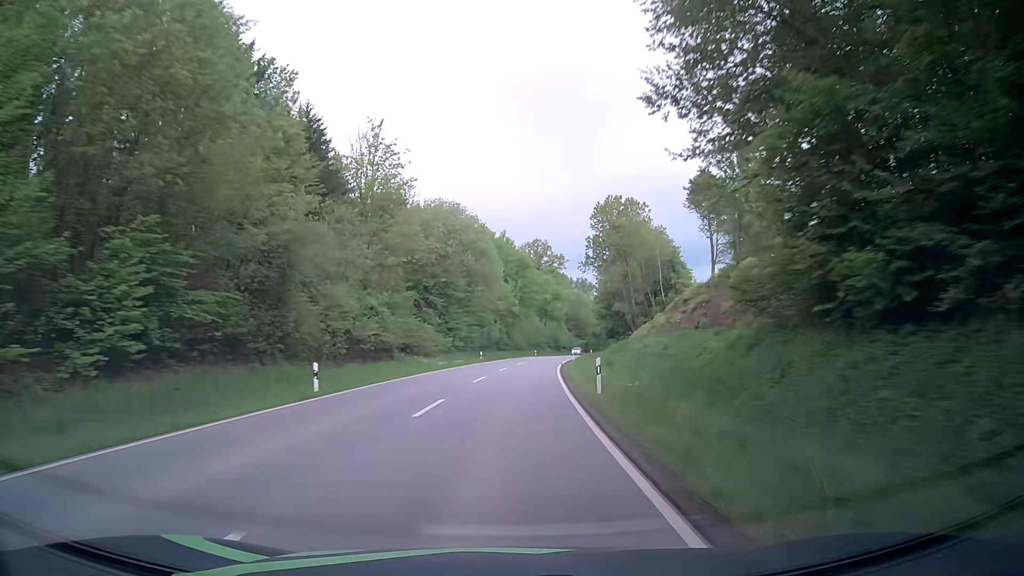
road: secondary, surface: asphalt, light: Day
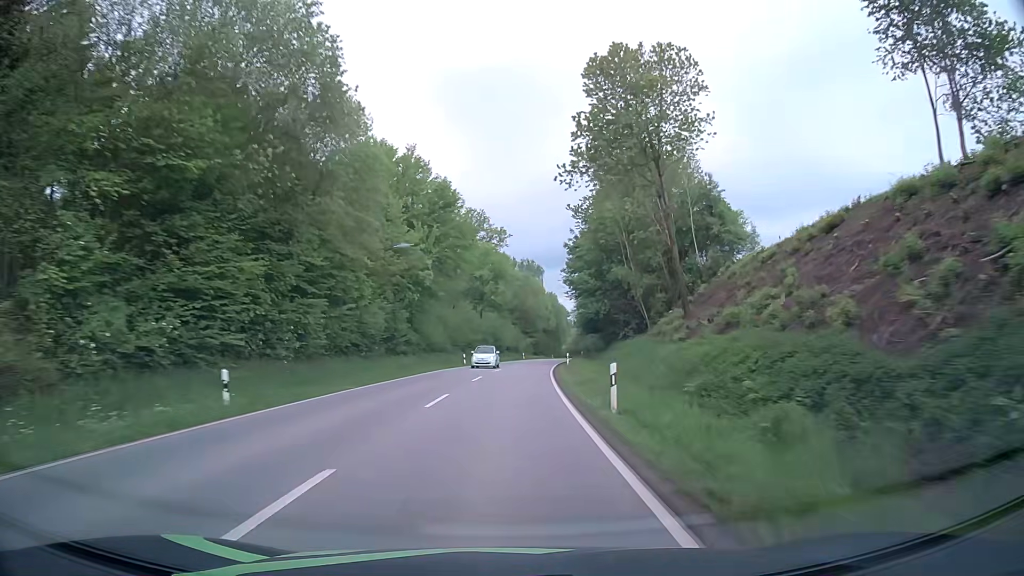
(+2.2, +45.7) m; +5°
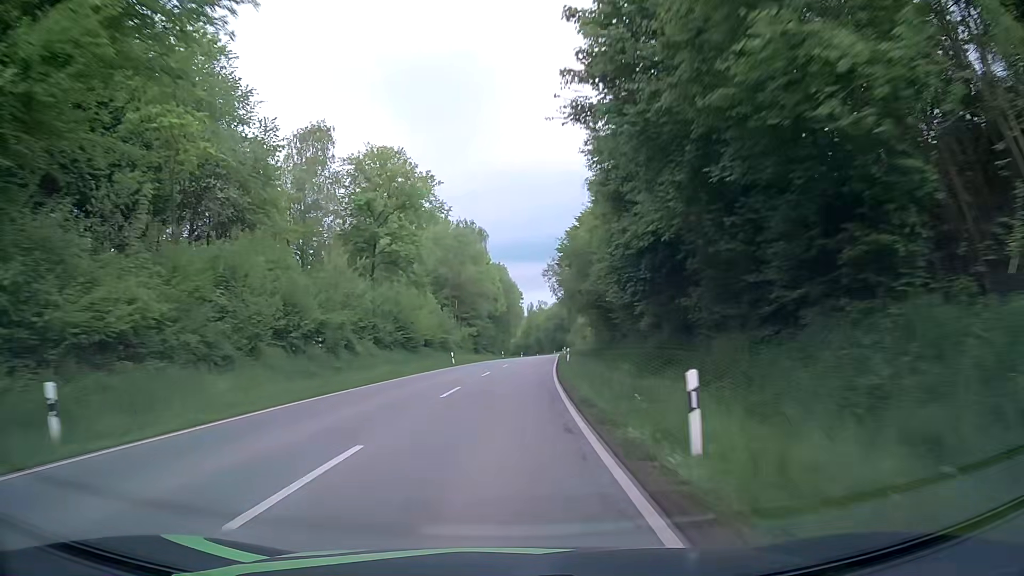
(+2.2, +46.2) m; +5°
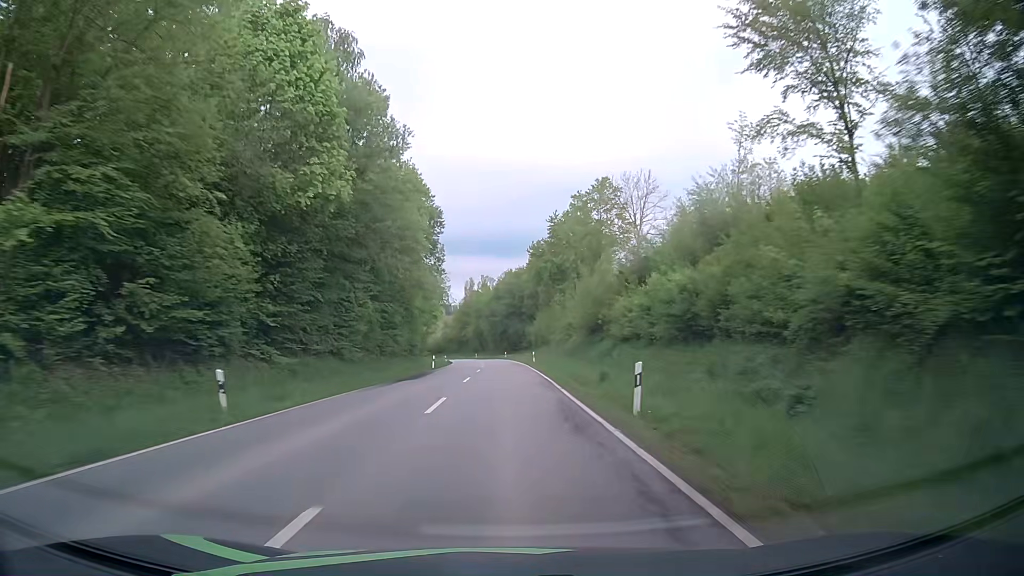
(+3.6, +75.2) m; +5°
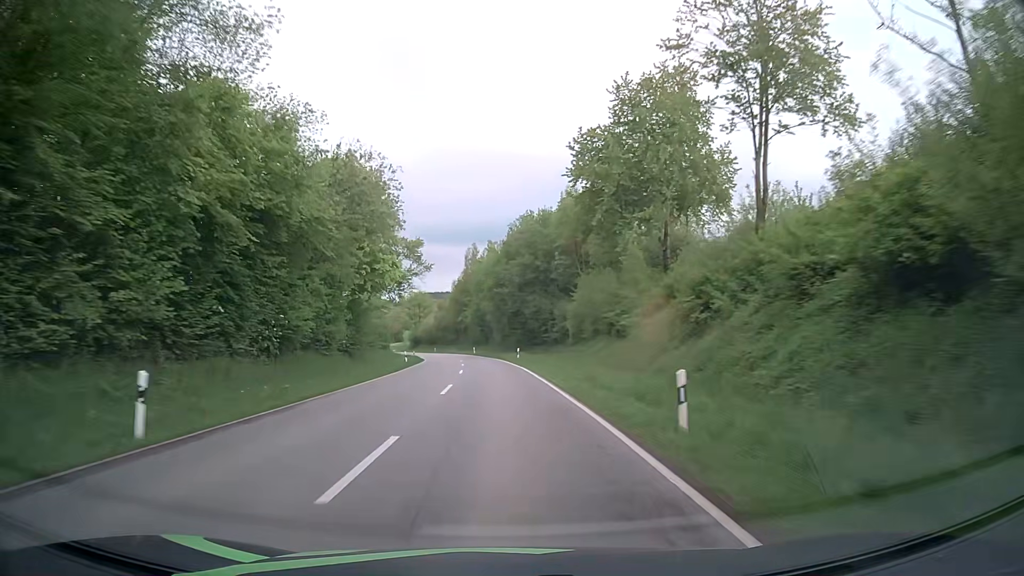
(-0.1, +43.7) m; -1°
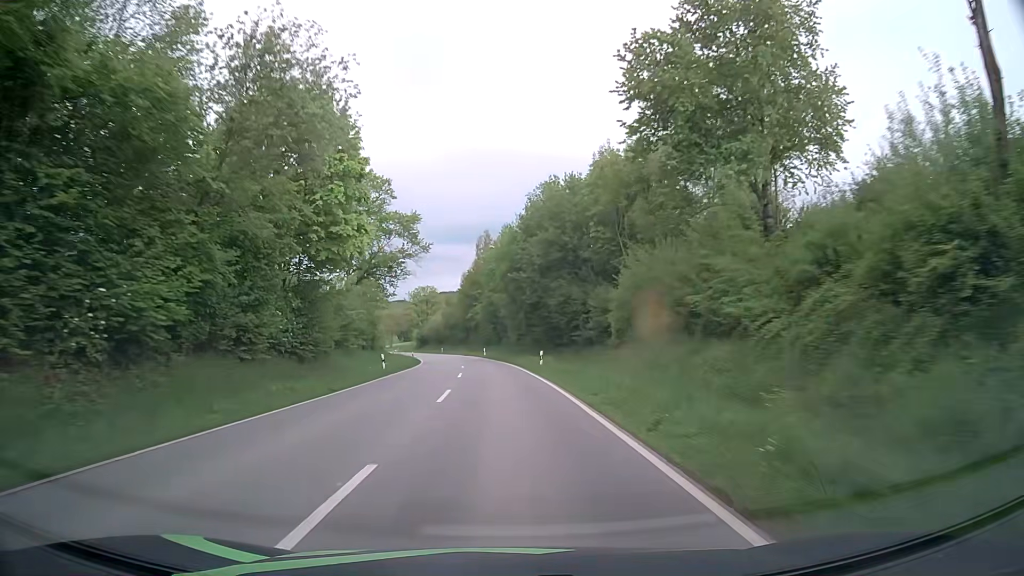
(-0.1, +14.4) m; -1°
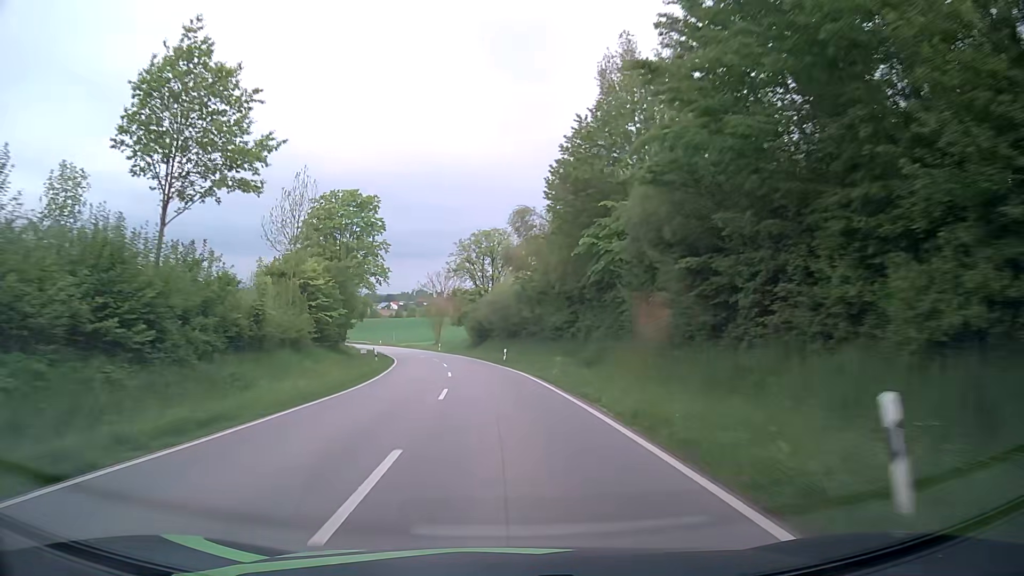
(-4.6, +71.0) m; -8°
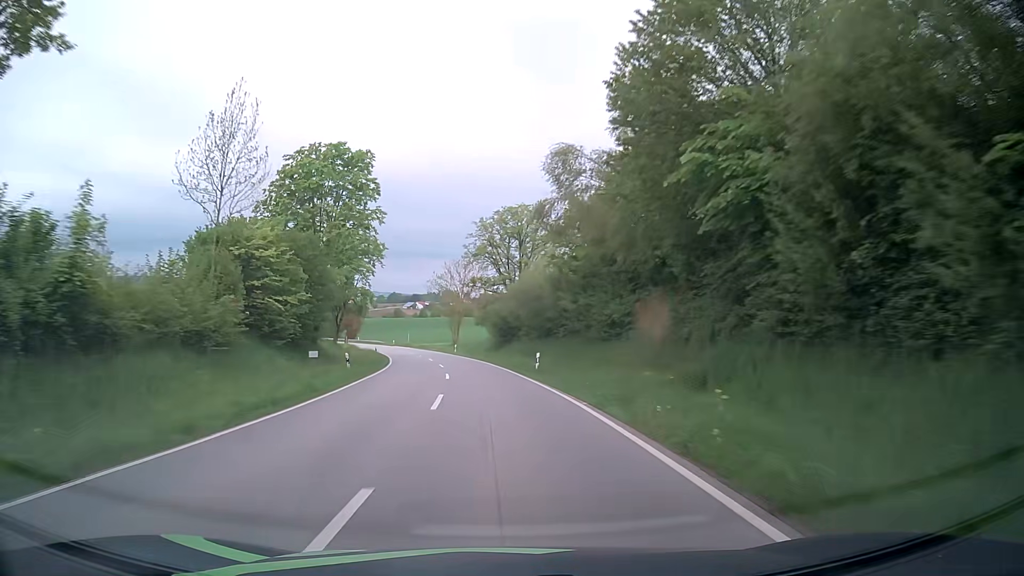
(-0.3, +14.3) m; -2°
(0, +10) (-1, +20) (-1, +30) (-2, +40) (-4, +50) (-6, +60) (-8, +69) (-10, +79) (-13, +89) (-16, +98) m
